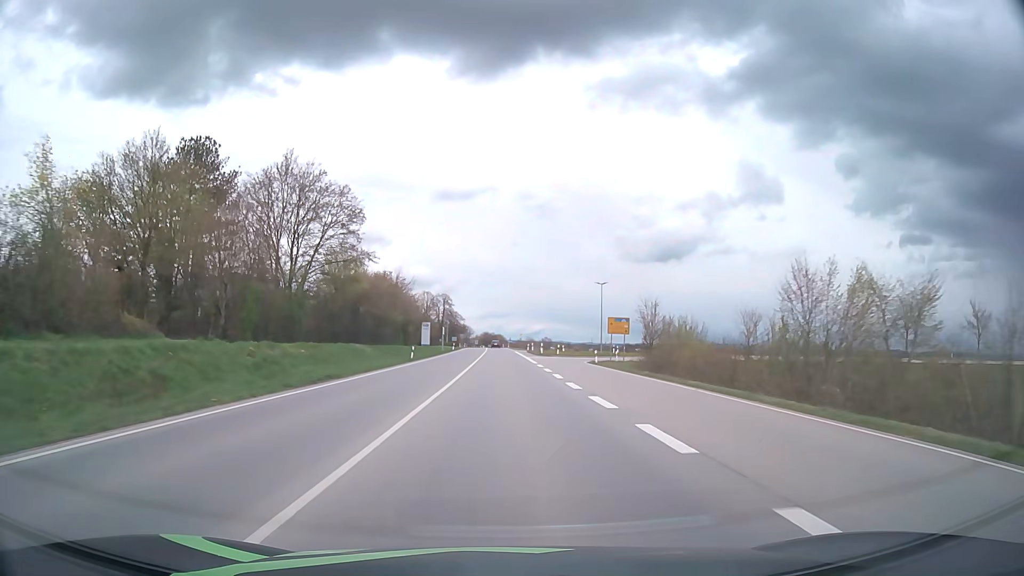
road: primary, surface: asphalt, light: Day
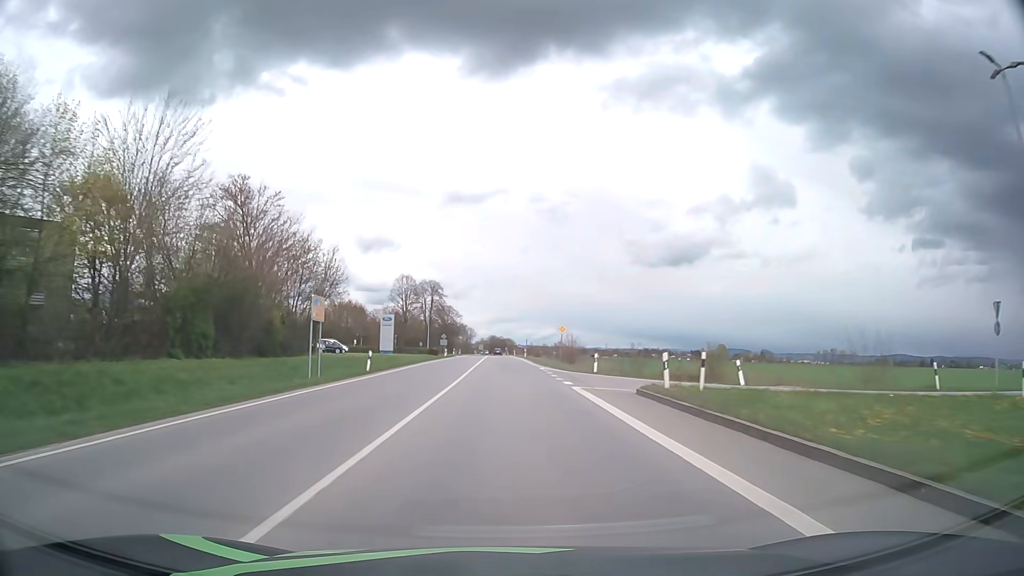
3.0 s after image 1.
(-0.6, +68.5) m; -1°
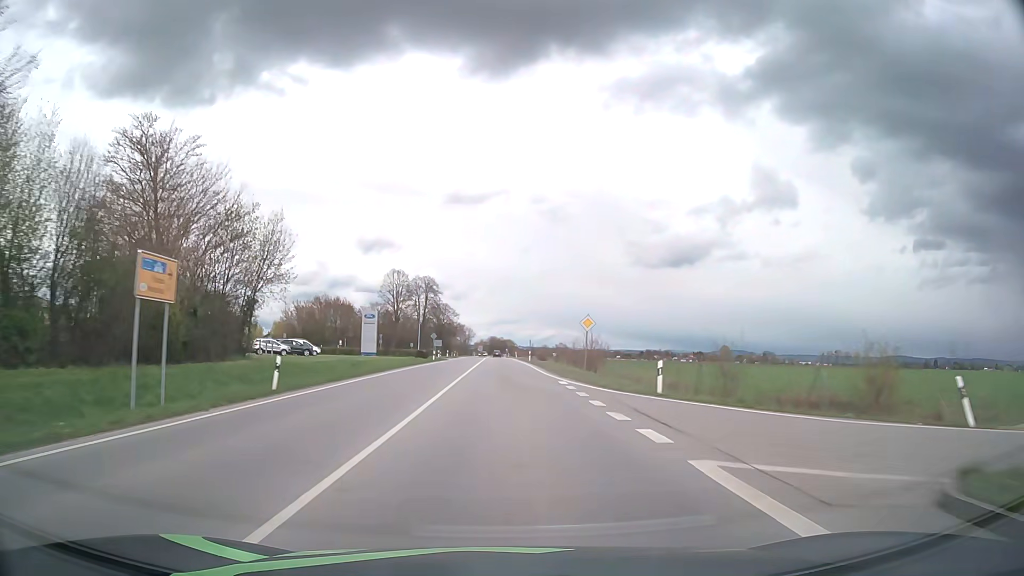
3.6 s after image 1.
(0.0, +14.0) m; 0°
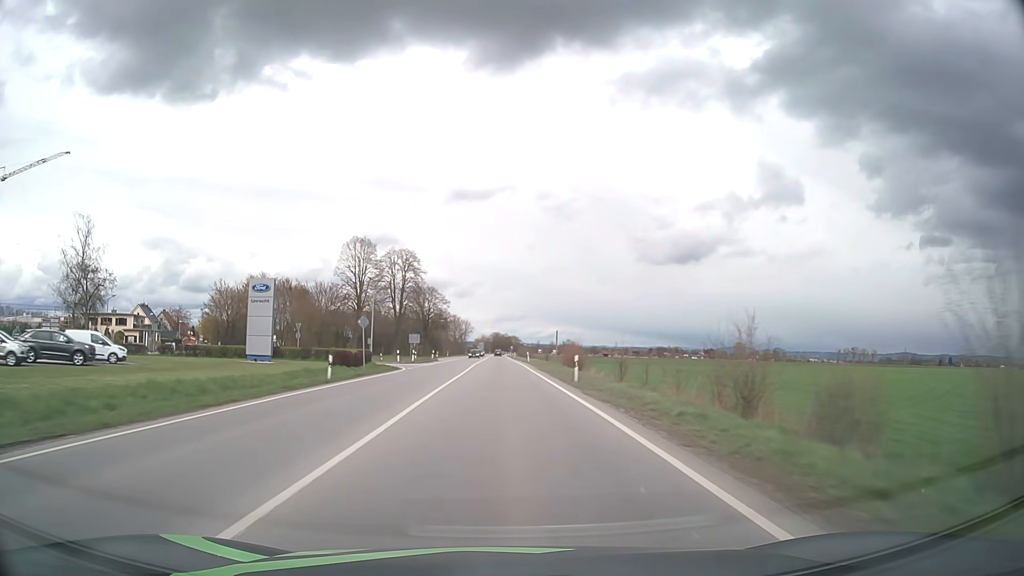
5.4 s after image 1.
(-0.1, +42.7) m; 0°
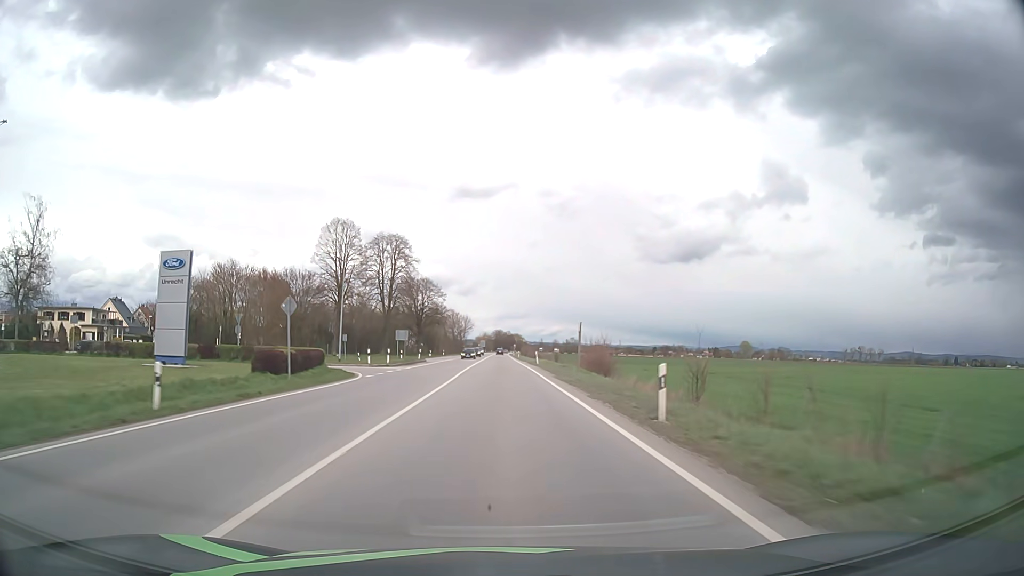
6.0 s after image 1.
(0.0, +14.4) m; 0°
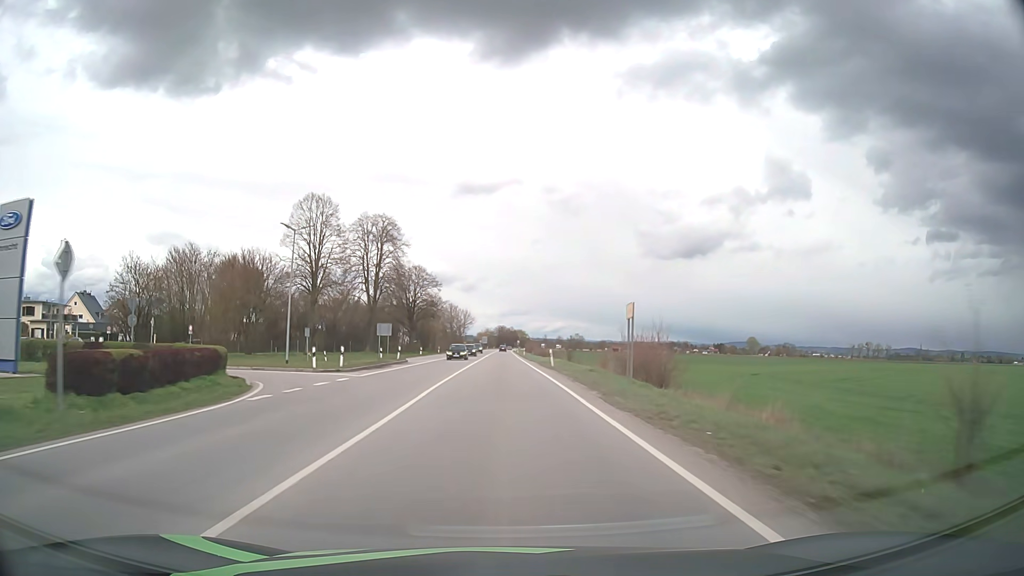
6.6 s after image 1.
(0.0, +14.5) m; 0°
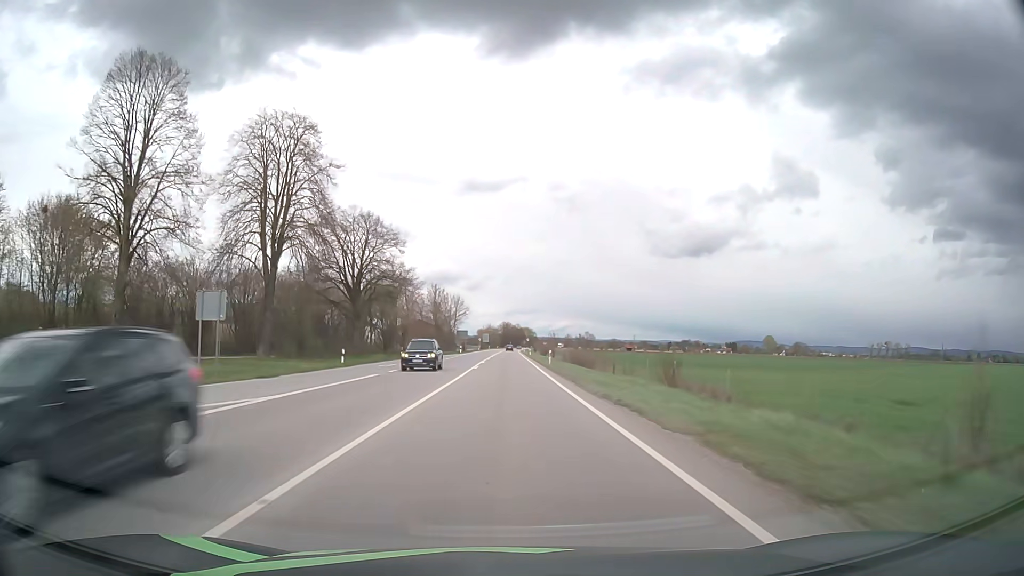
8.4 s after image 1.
(-0.1, +44.0) m; 0°
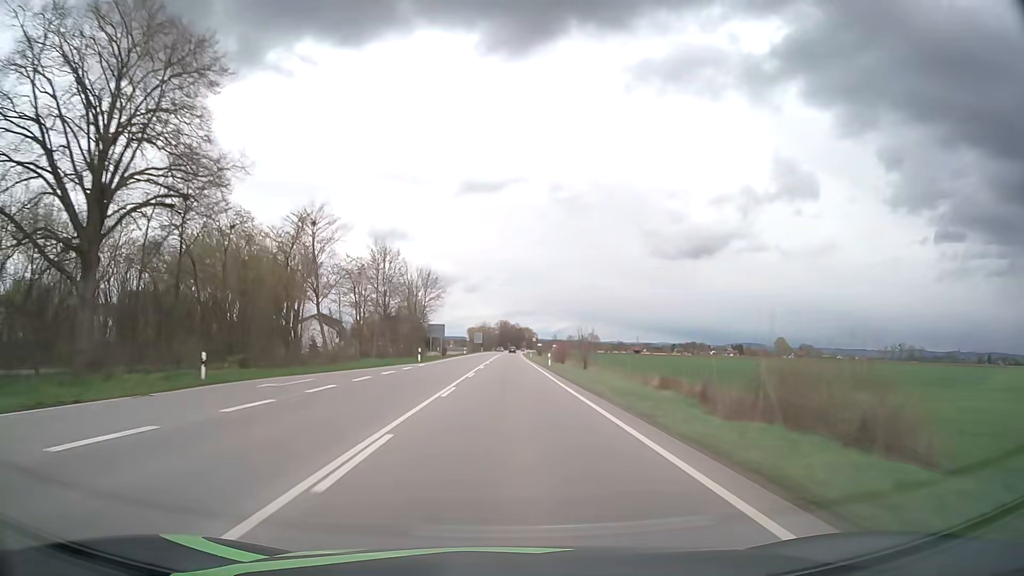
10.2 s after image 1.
(-0.1, +44.7) m; 0°
(0, +10) (0, +20) (0, +30) (0, +40) (0, +50) (0, +60) (+1, +70) (+1, +80) (+1, +90) (+1, +100) m
